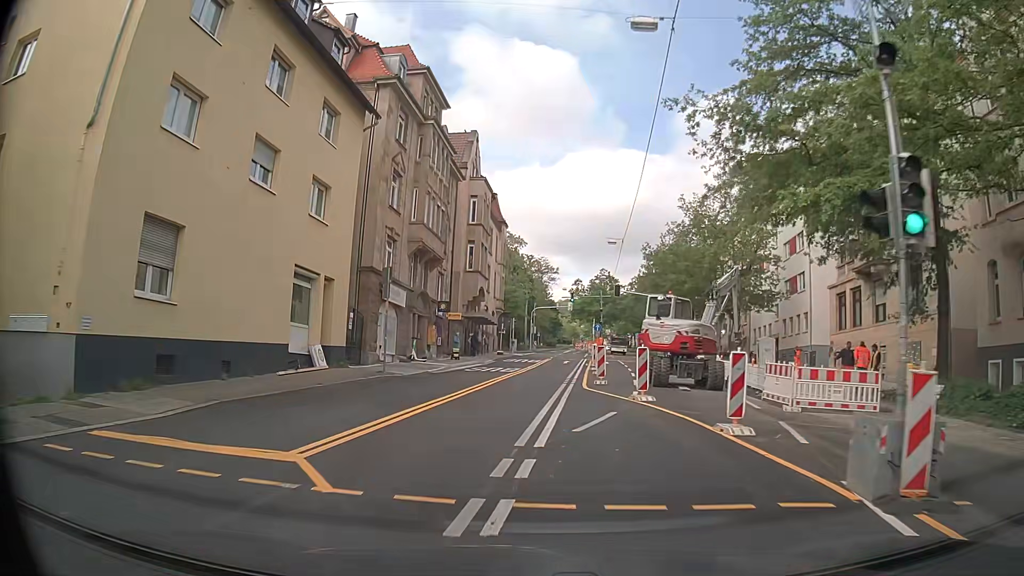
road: secondary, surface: asphalt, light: Day
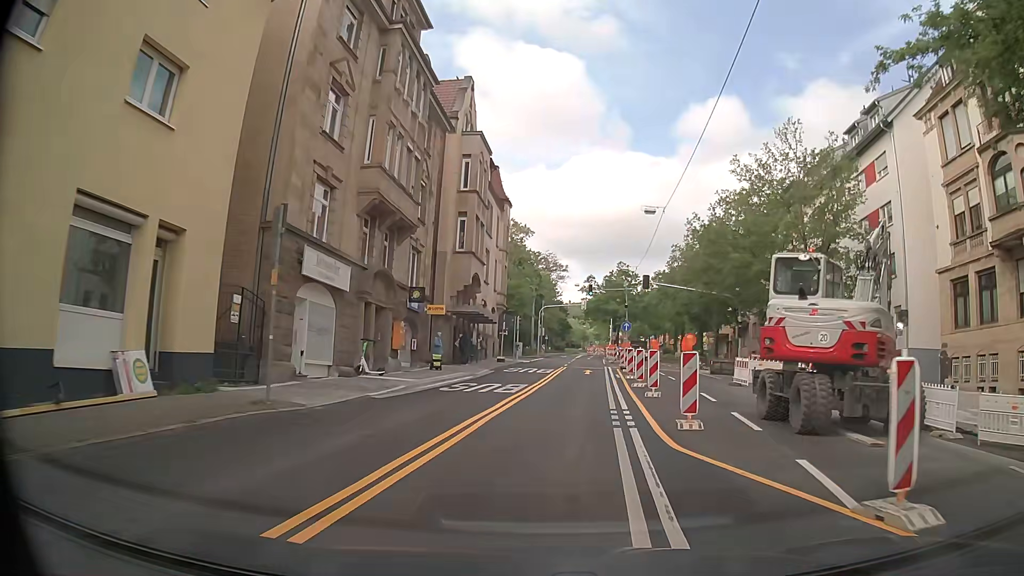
(-0.2, +11.5) m; -1°
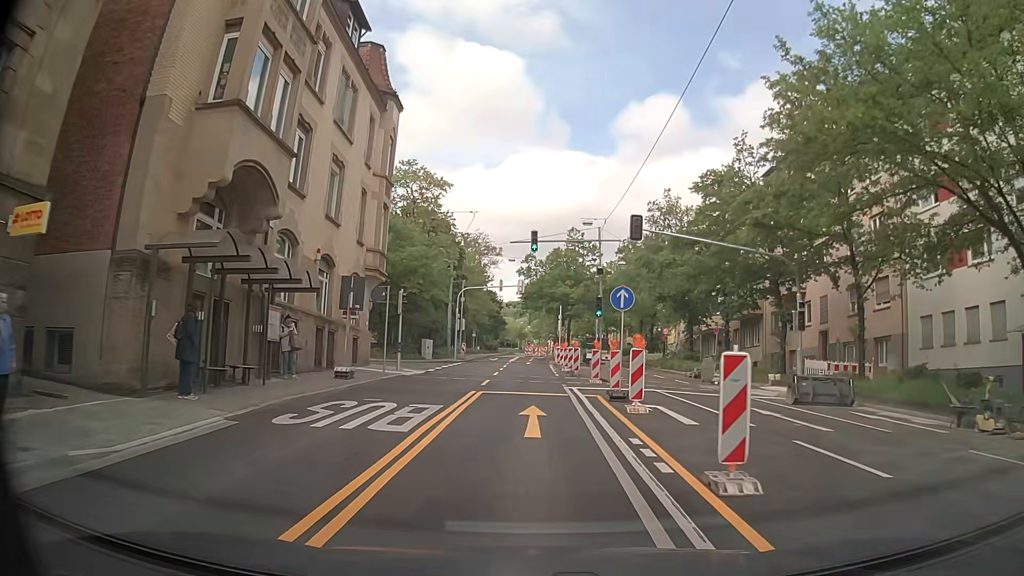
(+1.6, +22.7) m; +5°
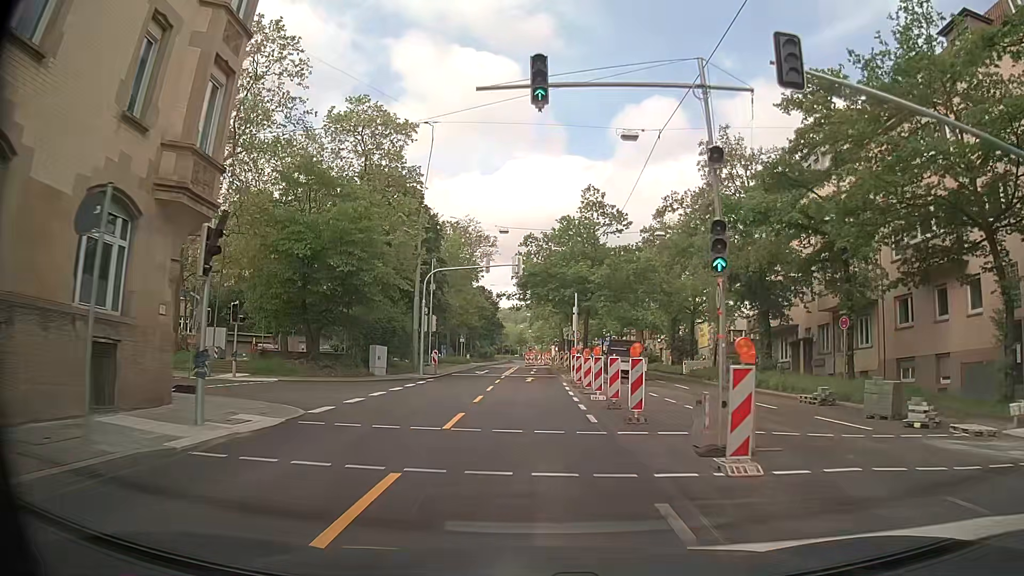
(0.0, +17.1) m; 0°
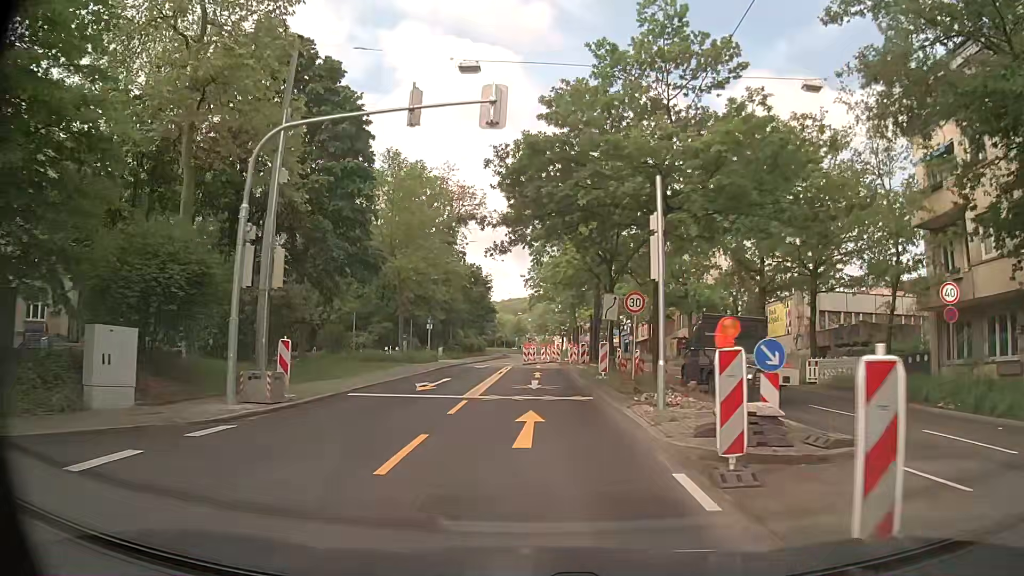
(-0.1, +23.3) m; -1°
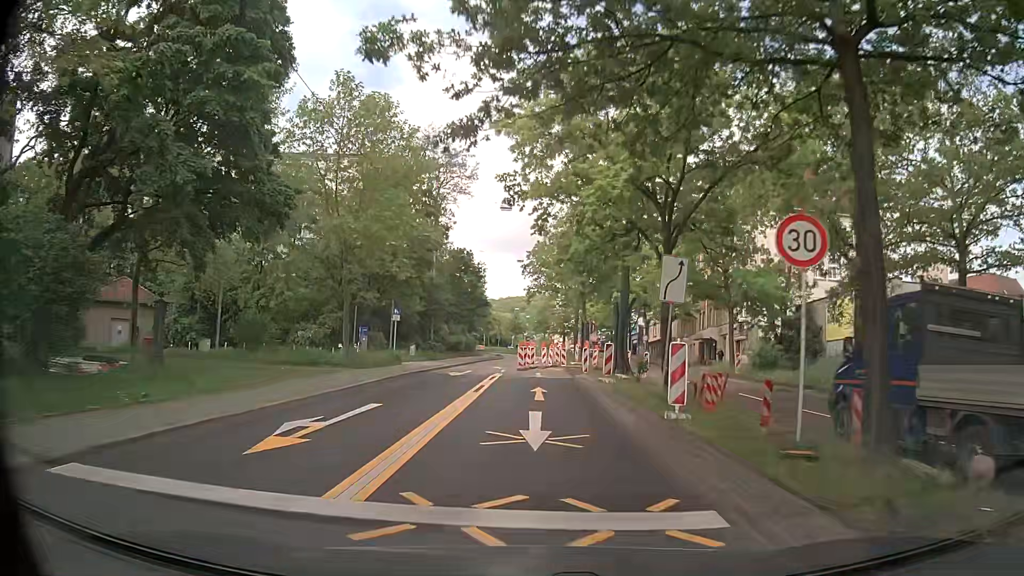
(0.0, +11.7) m; 0°
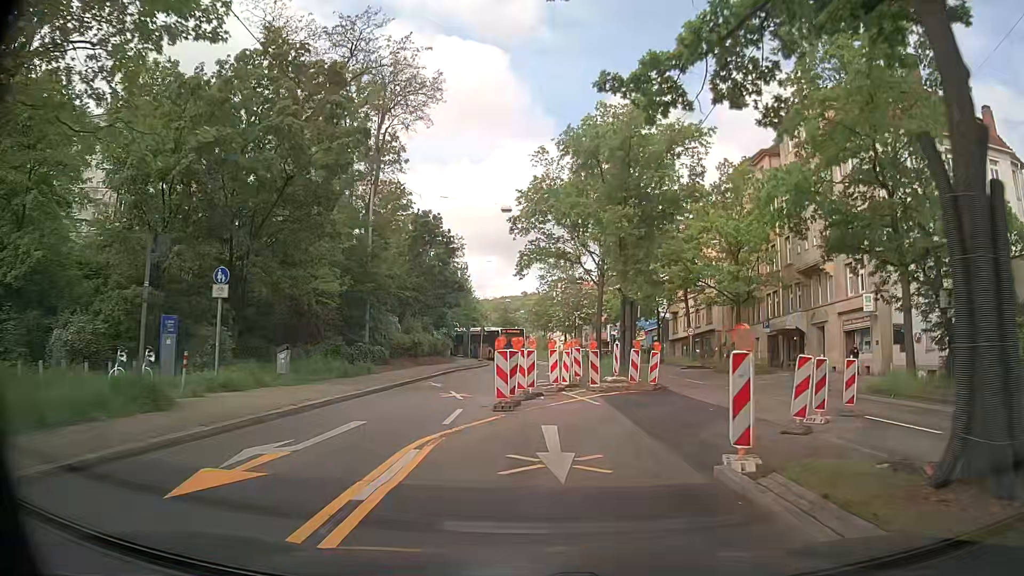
(+0.1, +21.4) m; 0°
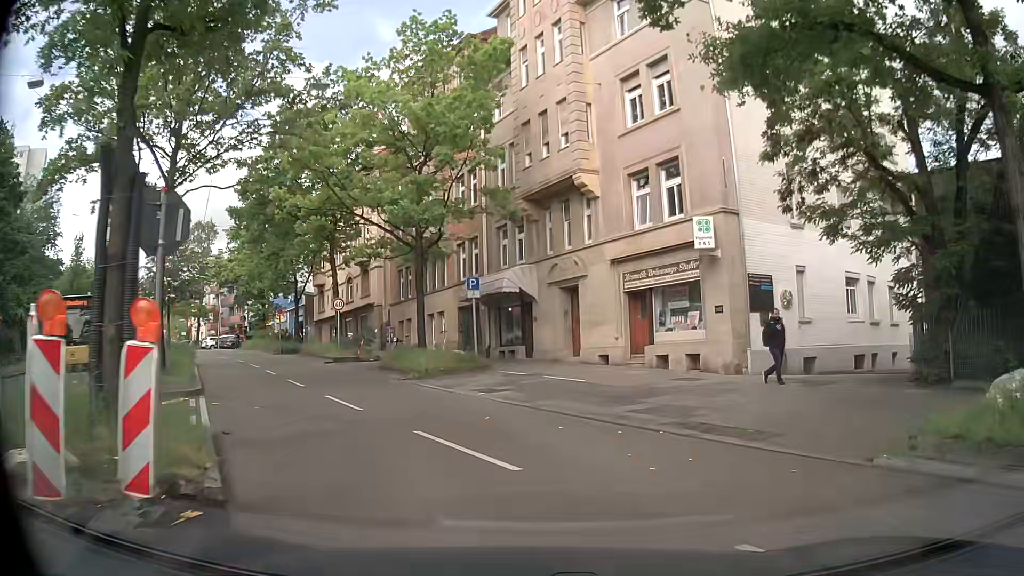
(+3.5, +16.8) m; +30°
(-1, +10) (-4, +19) (-9, +28) (-15, +36) (-20, +45) (-26, +53) (-32, +61) (-39, +68) (-45, +76) (-52, +83) m
